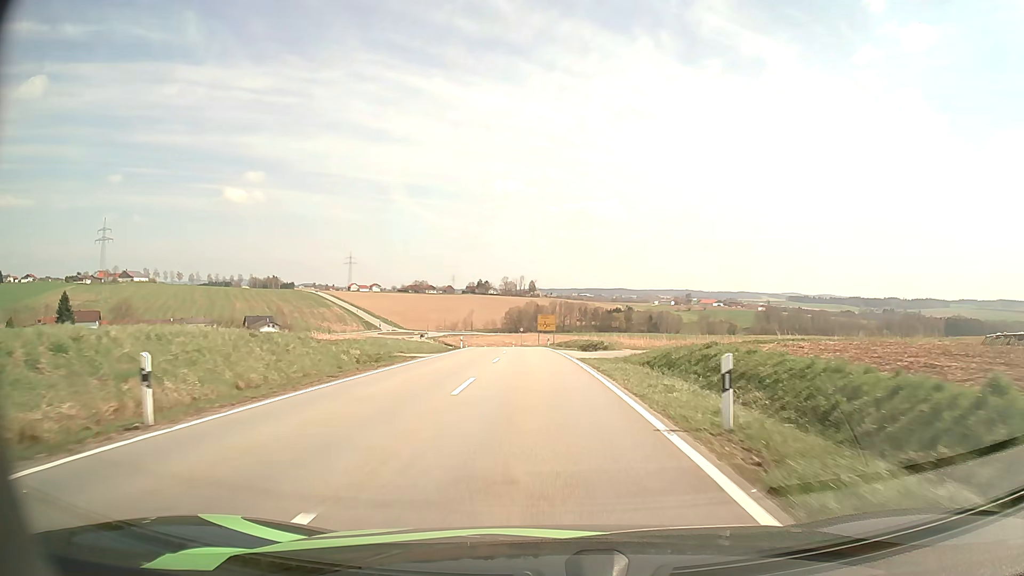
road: tertiary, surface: asphalt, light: Day
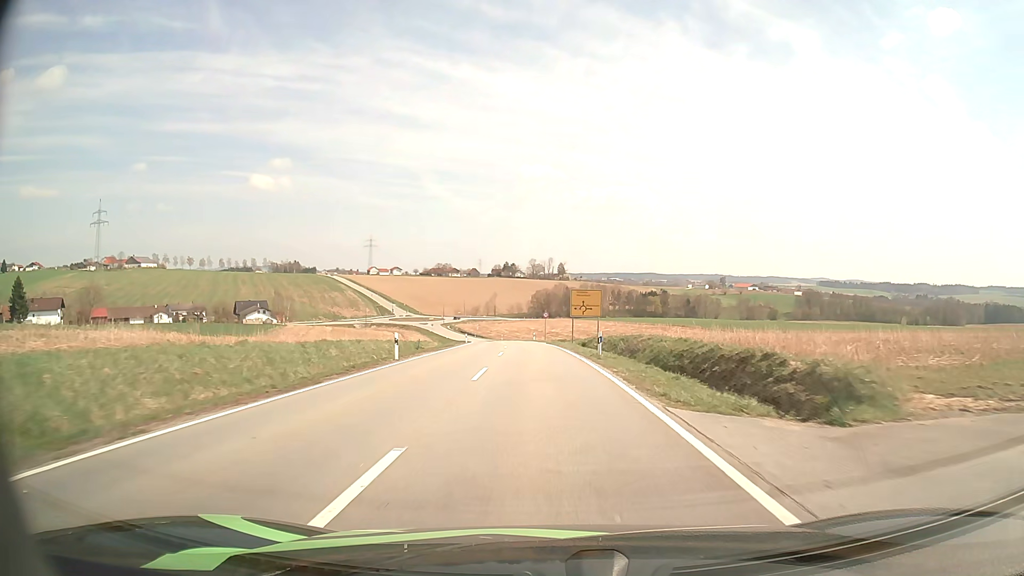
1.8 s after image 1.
(-0.7, +34.7) m; -2°
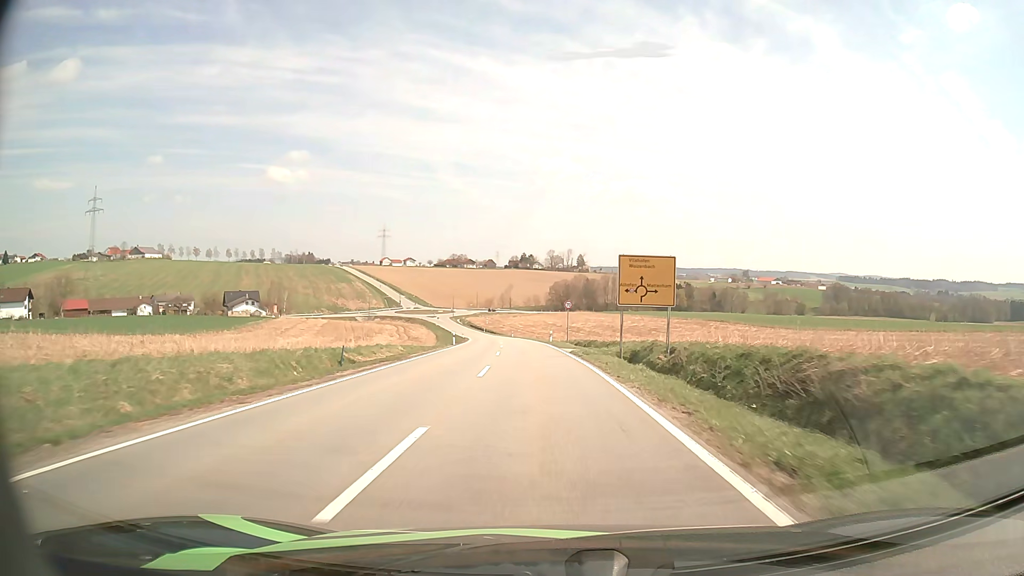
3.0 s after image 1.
(-0.3, +23.3) m; -2°
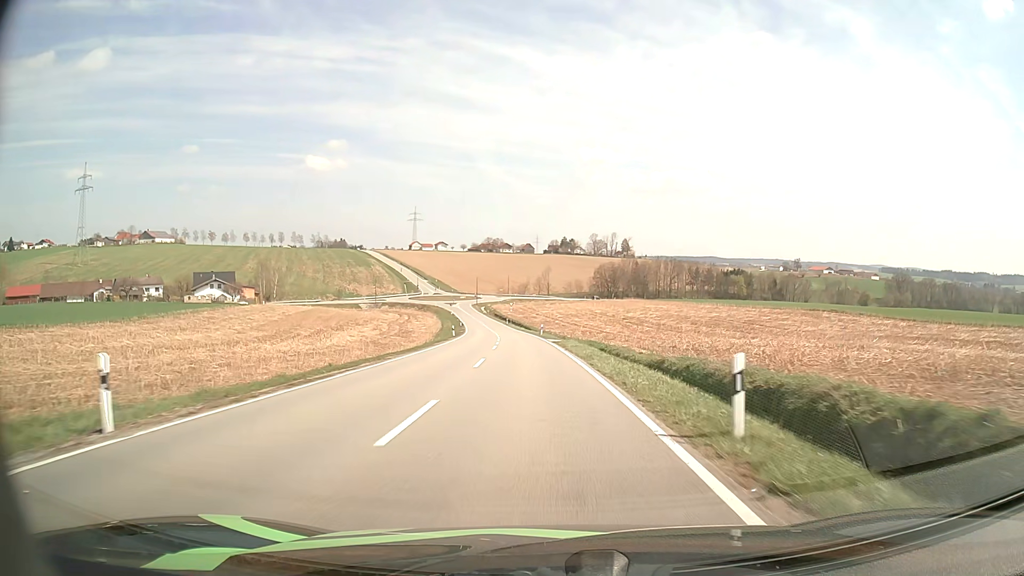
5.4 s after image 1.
(-1.3, +46.7) m; -3°
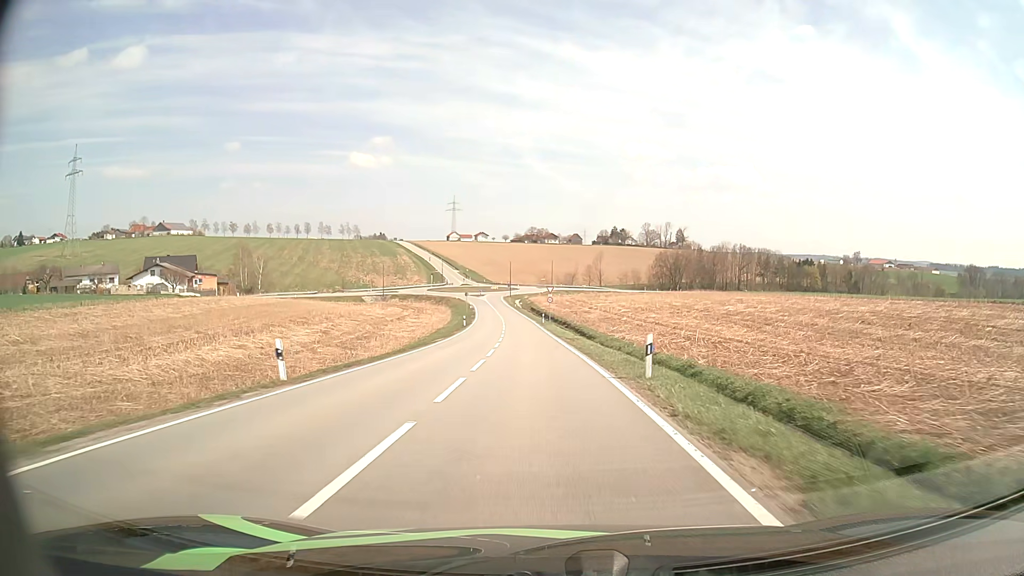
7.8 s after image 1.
(-1.6, +45.8) m; -4°
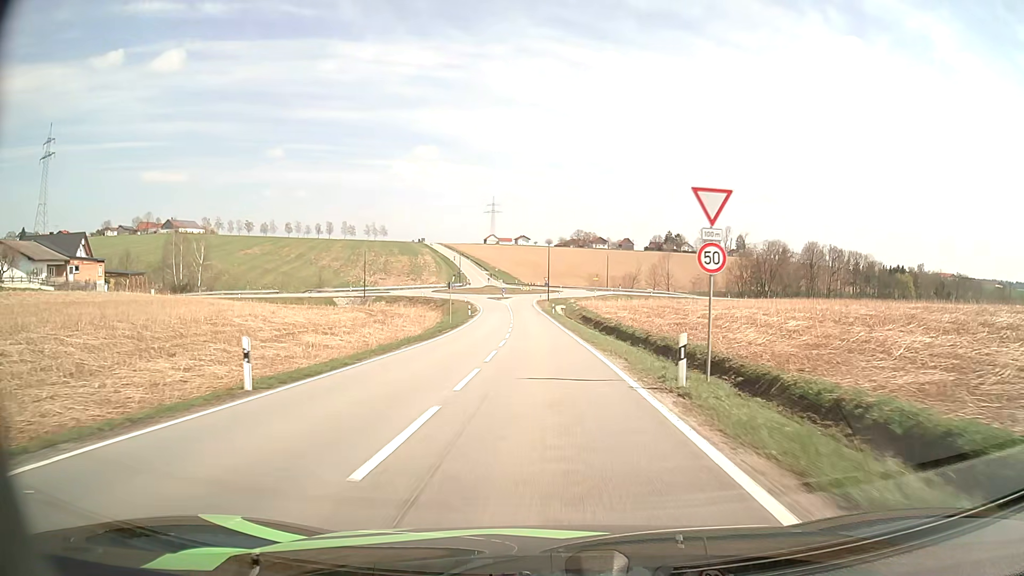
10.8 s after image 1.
(-1.9, +54.2) m; -4°
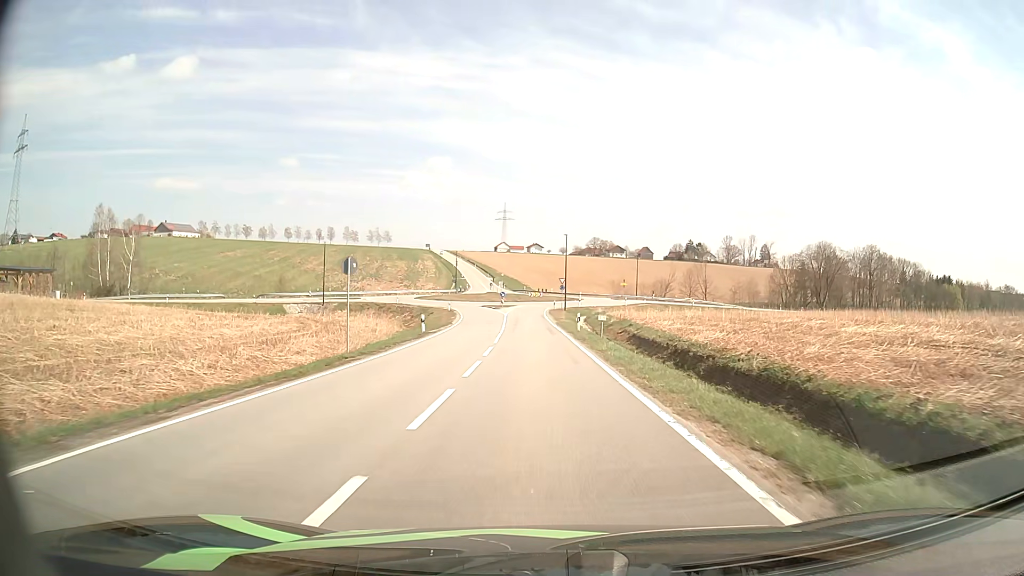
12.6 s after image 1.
(-0.4, +28.7) m; -1°
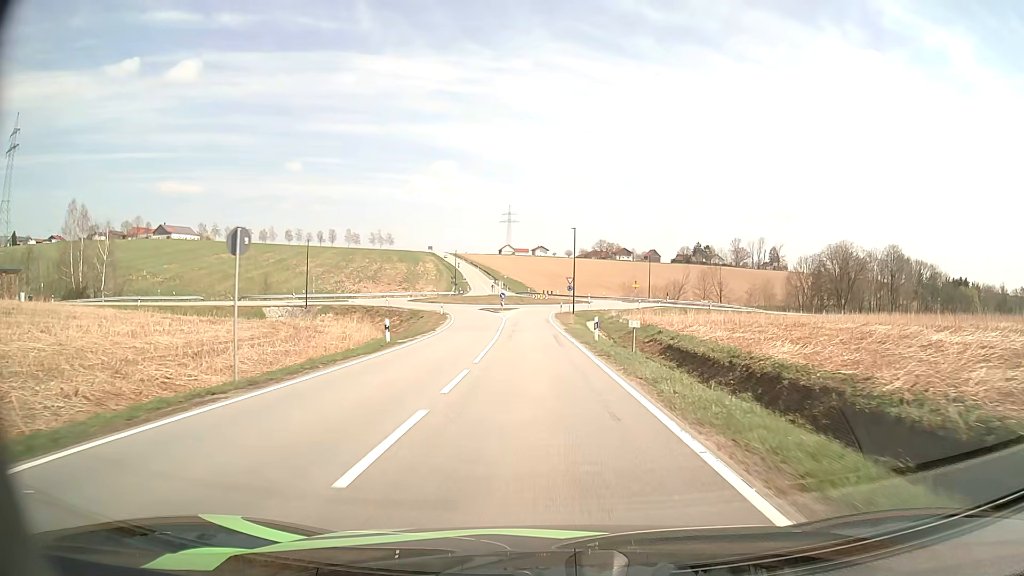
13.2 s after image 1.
(0.0, +8.6) m; 0°
(0, +10) (0, +20) (-1, +30) (-1, +40) (-2, +50) (-2, +60) (-1, +70) (+3, +79) (+7, +88) (+8, +98) m
